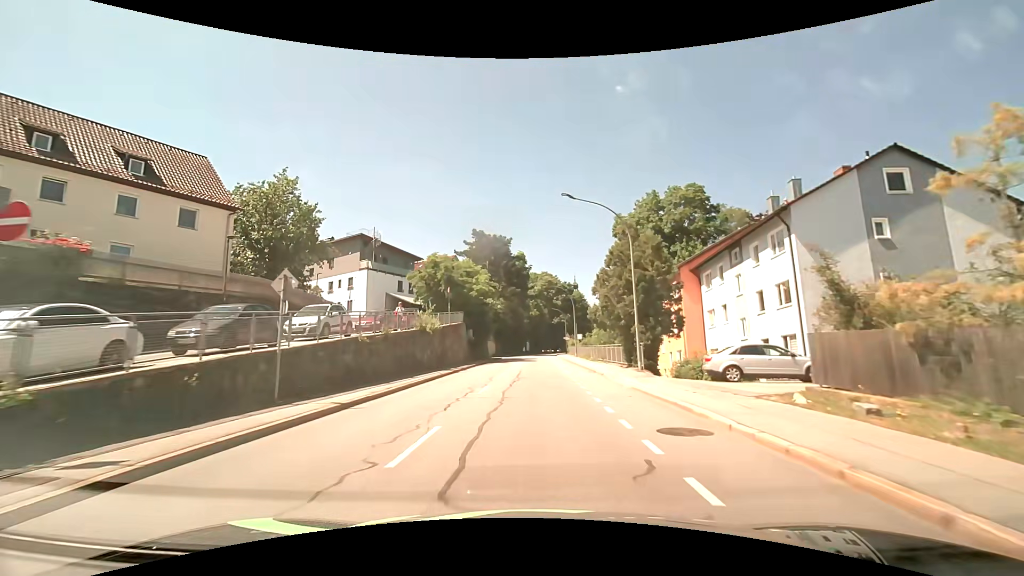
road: tertiary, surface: asphalt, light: Day
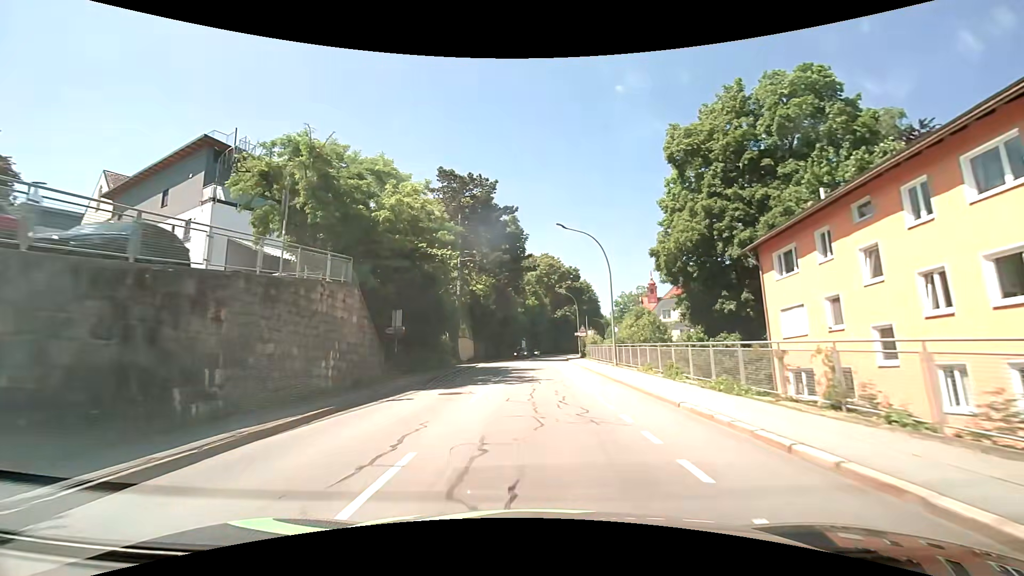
(0.0, +29.4) m; 0°
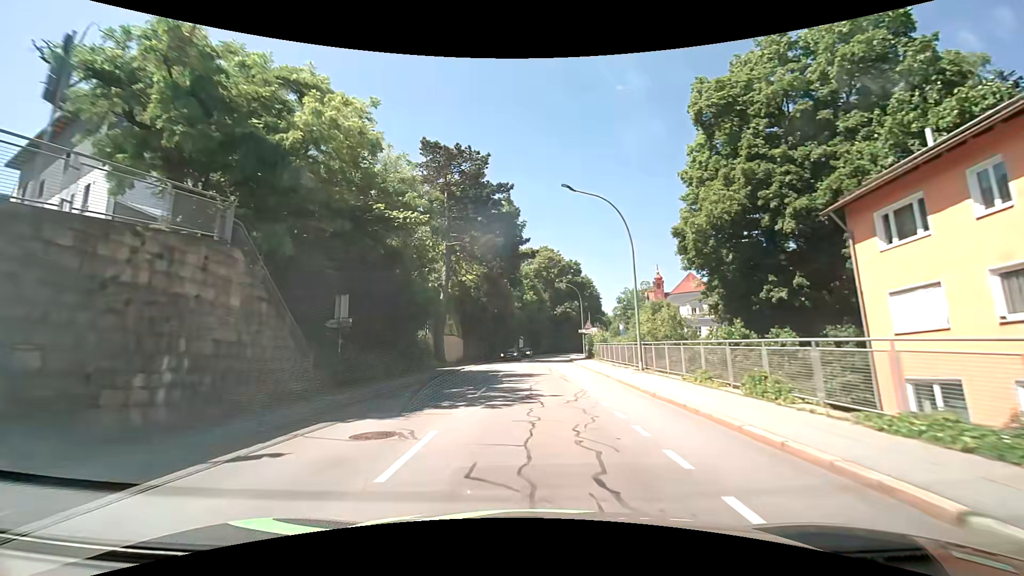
(0.0, +7.5) m; 0°
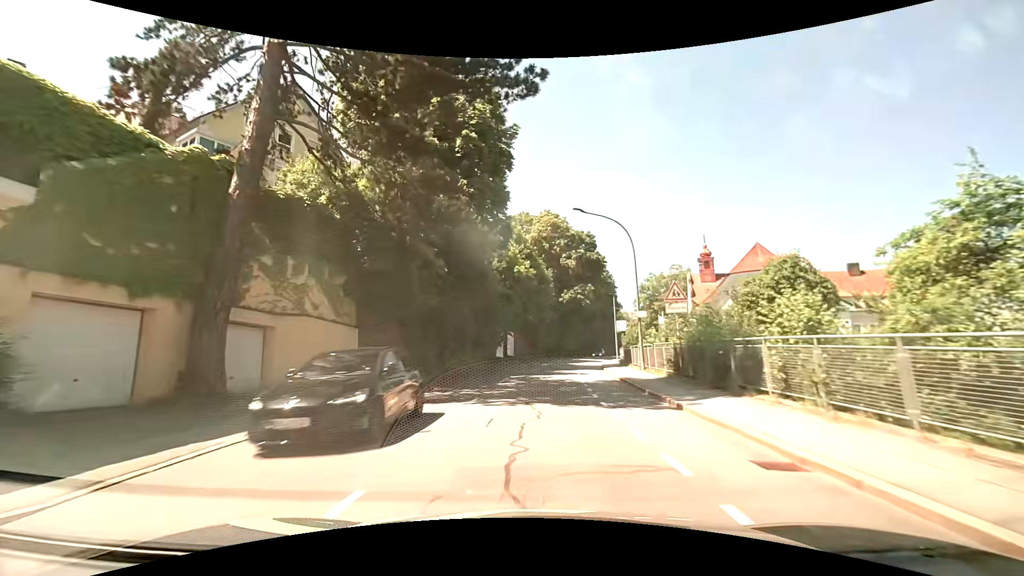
(-0.1, +30.5) m; 0°
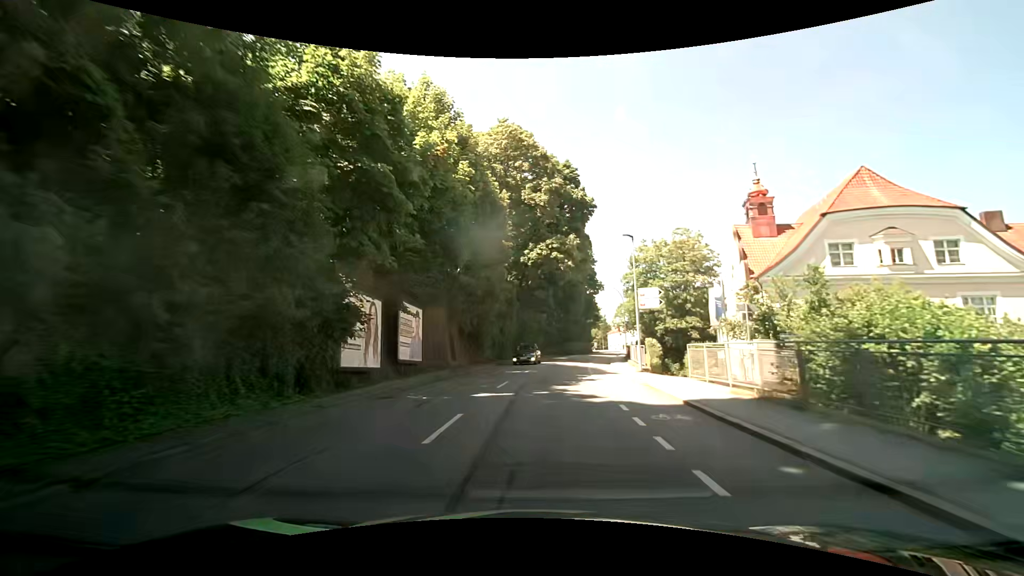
(+0.8, +31.0) m; +5°
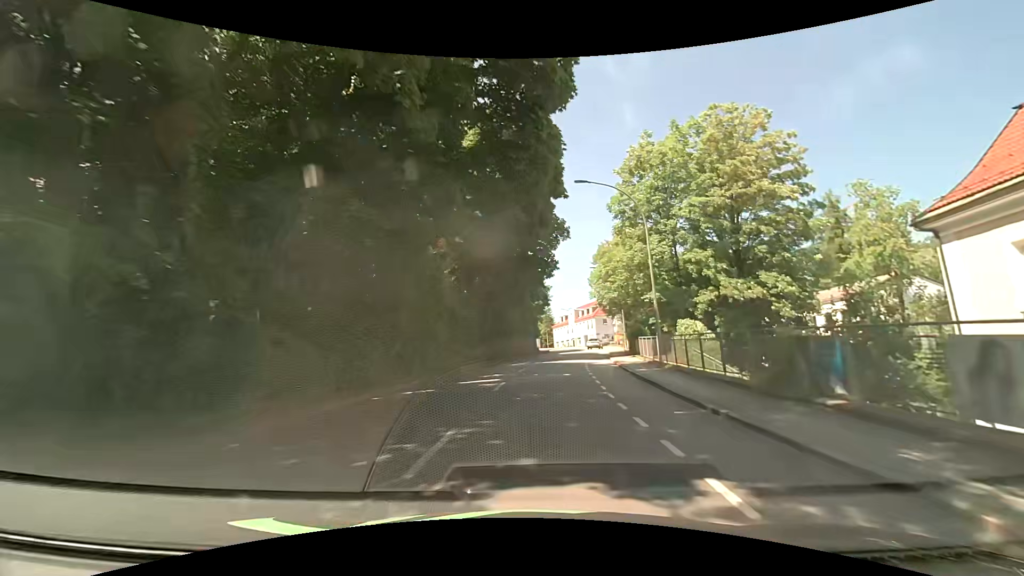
(+2.2, +37.5) m; +7°
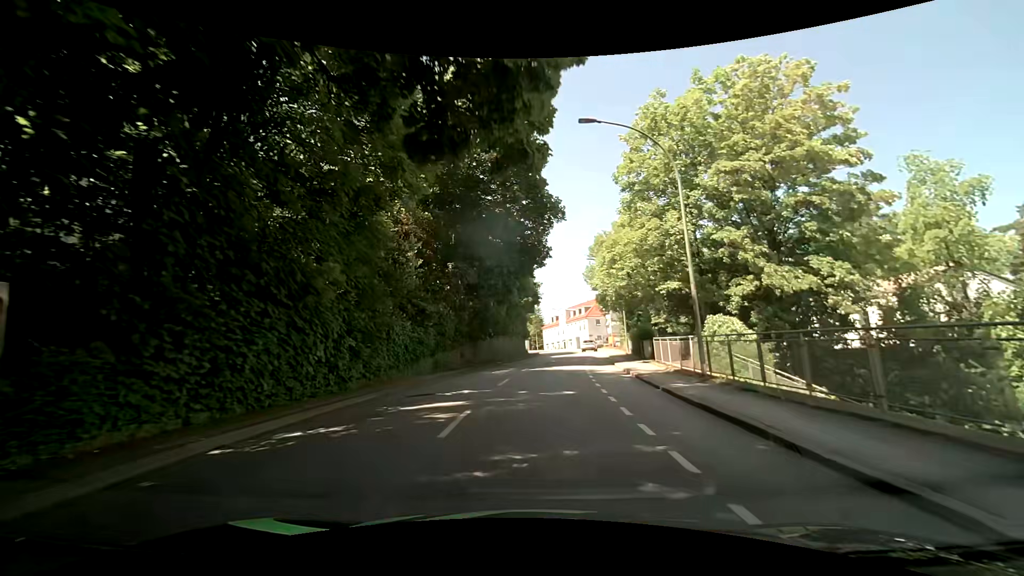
(0.0, +6.7) m; +1°
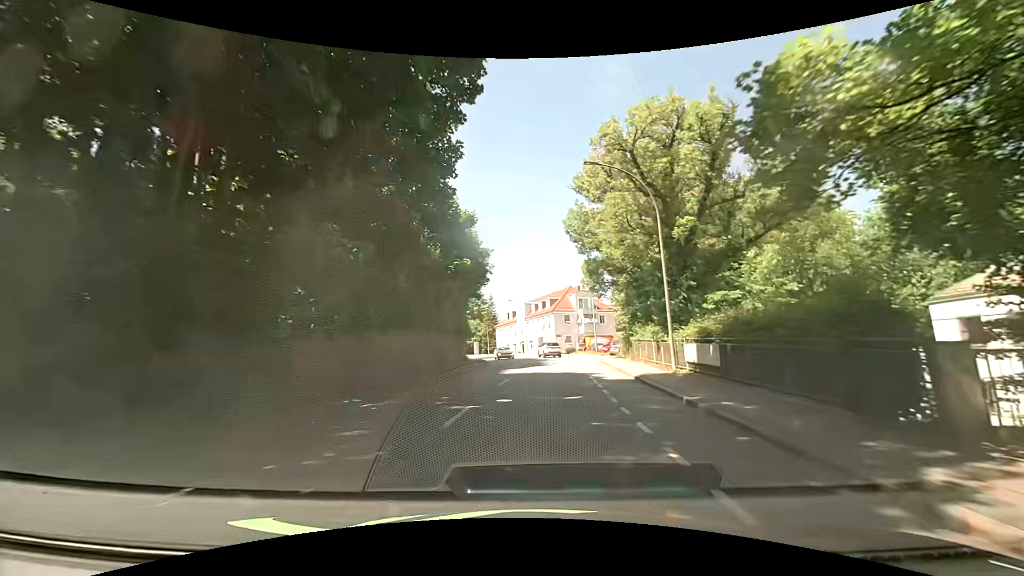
(+0.8, +25.7) m; +5°
(0, +10) (0, +20) (+1, +30) (+1, +40) (0, +50) (-1, +60) (-4, +70) (-7, +79) (-11, +88) (-16, +97) m
